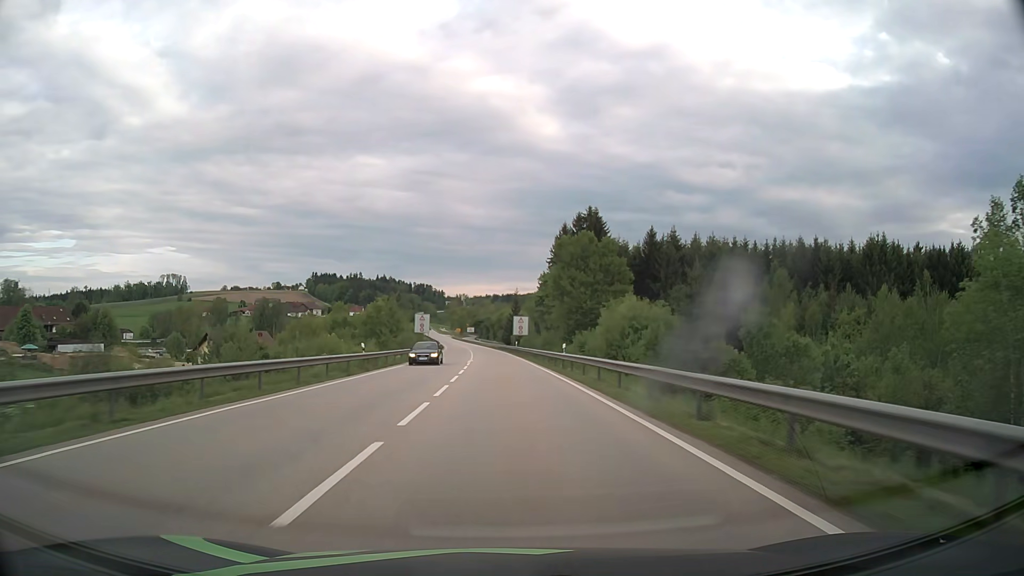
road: primary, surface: asphalt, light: Day
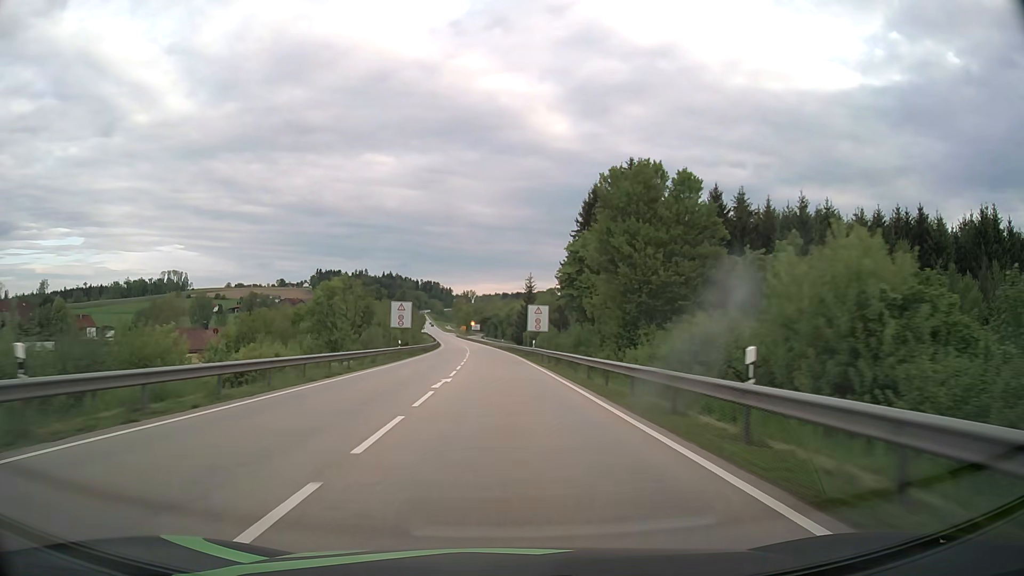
(-0.2, +26.6) m; -1°
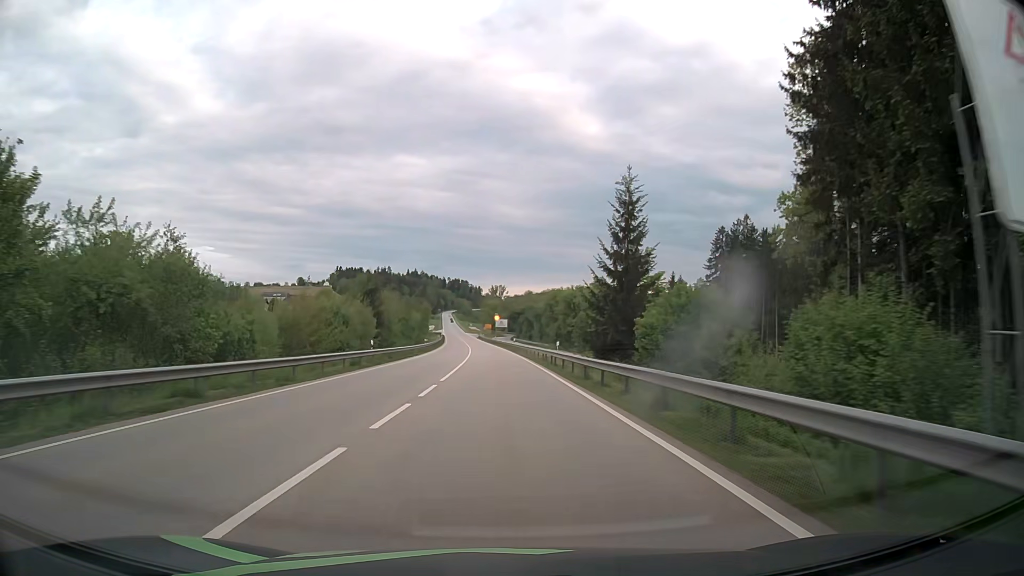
(-1.4, +63.8) m; -3°
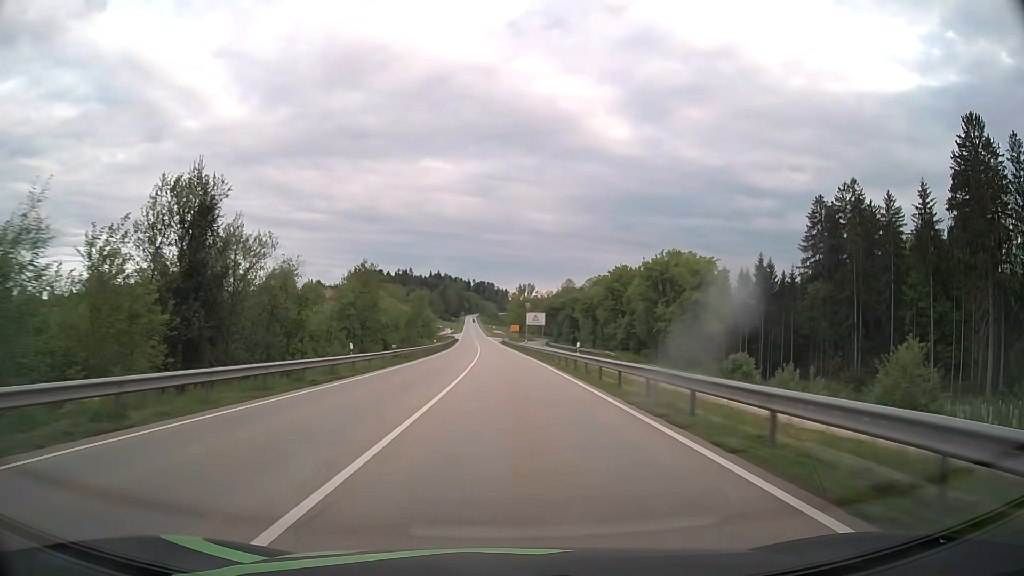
(-1.1, +48.5) m; -3°
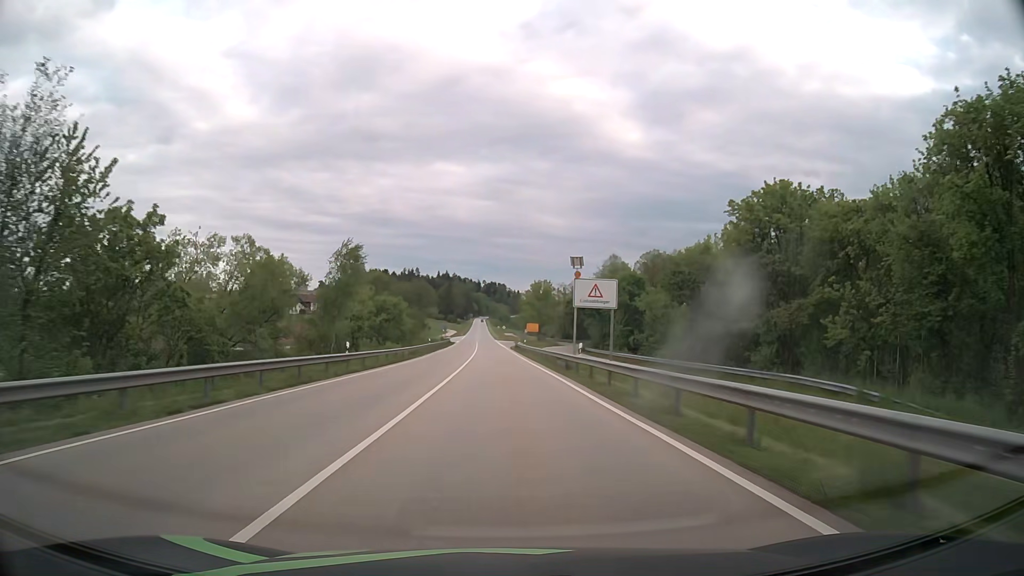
(-0.2, +47.8) m; -1°
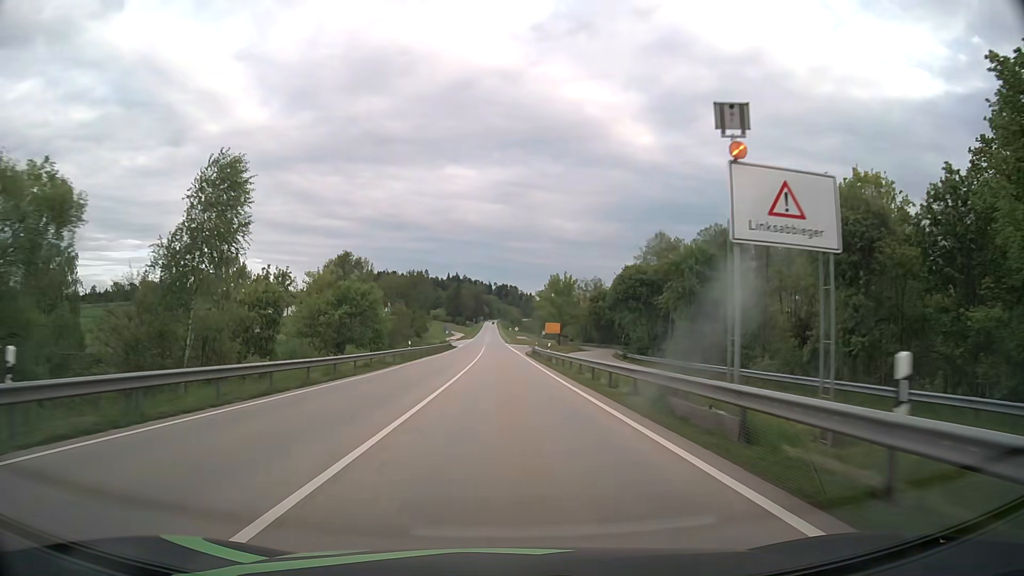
(-0.2, +23.6) m; -1°
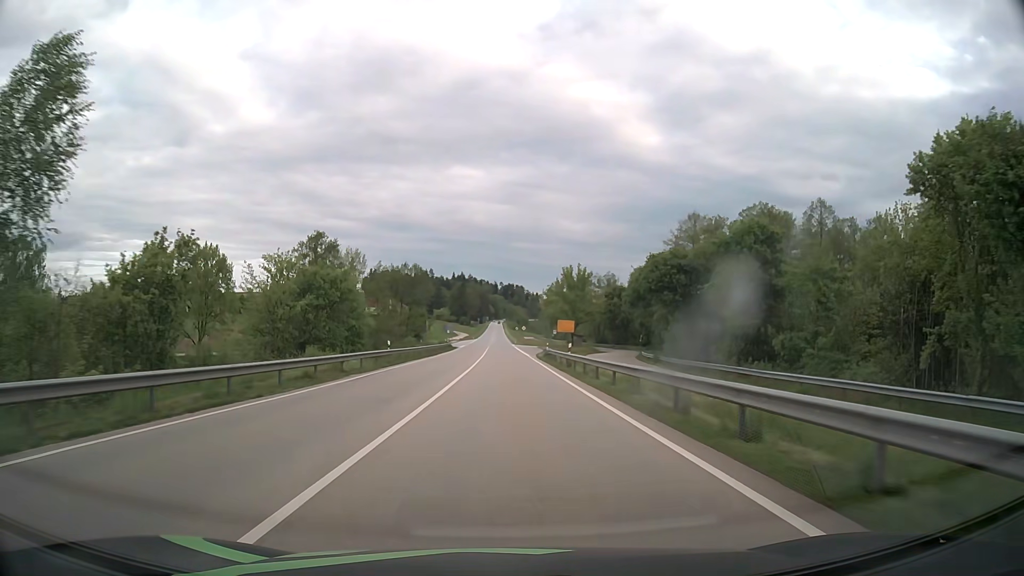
(-0.1, +11.8) m; -1°
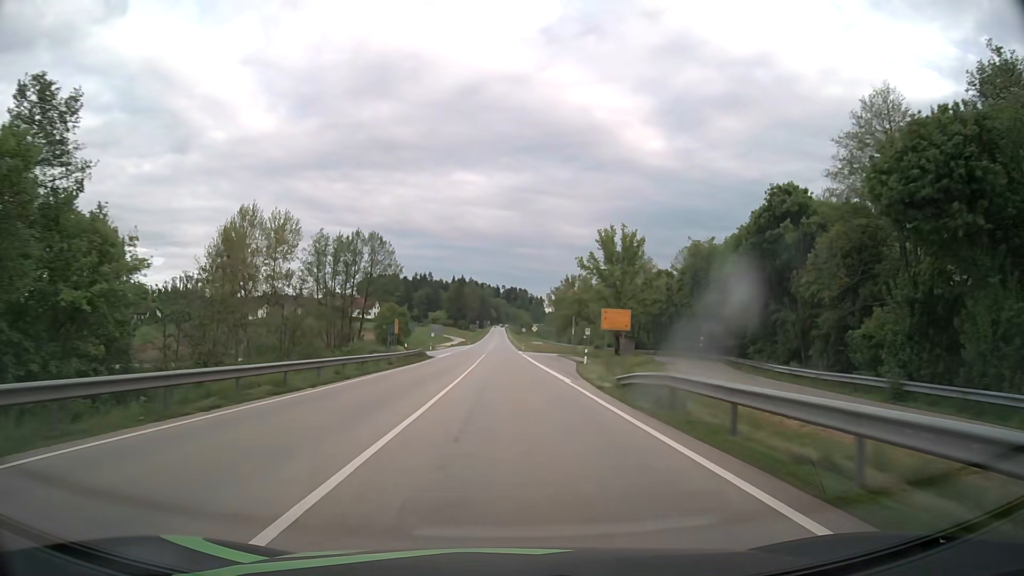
(-0.1, +35.7) m; 0°
(0, +10) (0, +20) (0, +30) (0, +40) (0, +50) (0, +60) (-1, +70) (-1, +80) (-1, +90) (-1, +100) m
